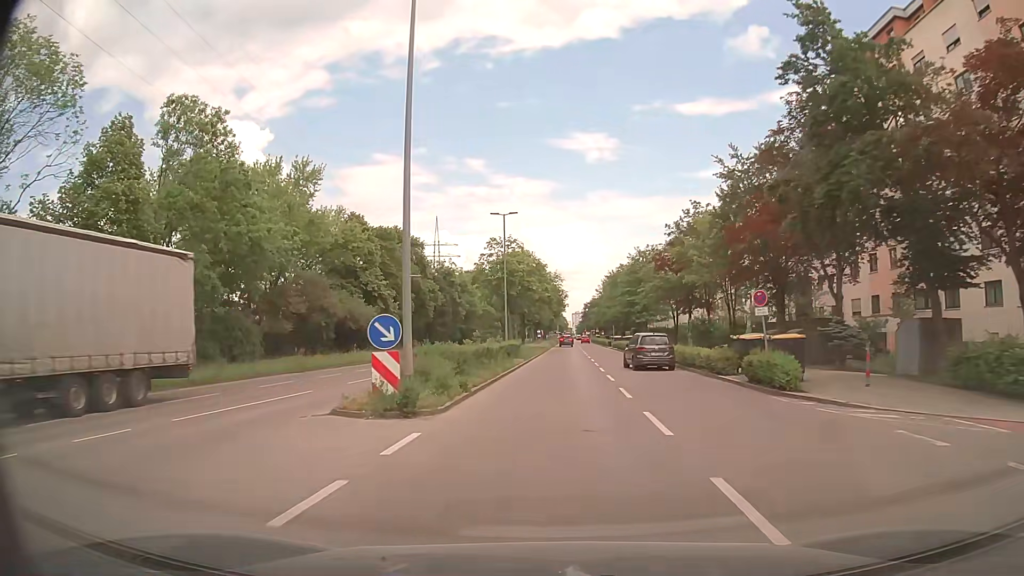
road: tertiary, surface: asphalt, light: Day
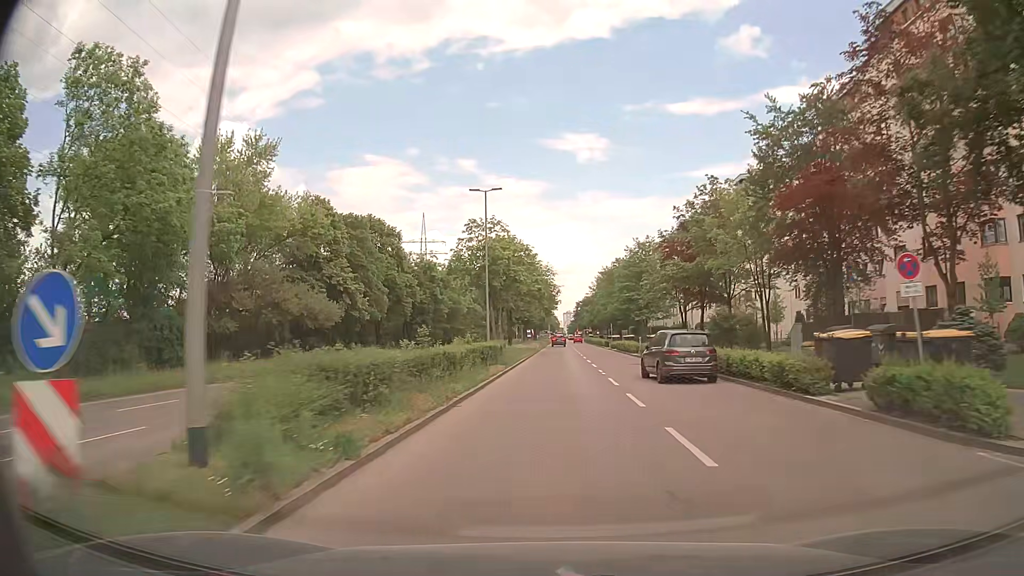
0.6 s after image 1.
(0.0, +8.5) m; +1°
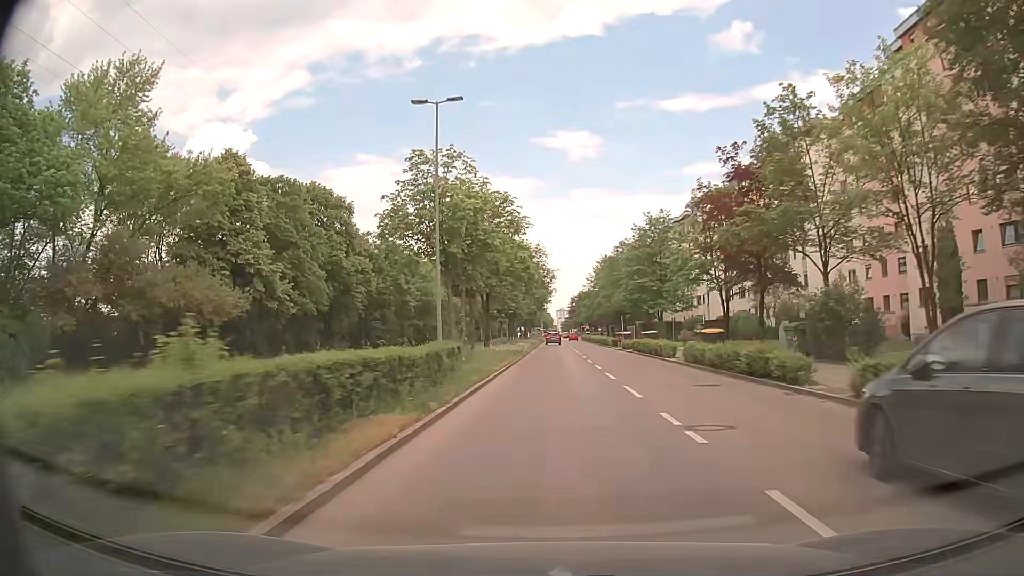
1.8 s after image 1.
(+0.1, +16.7) m; +1°
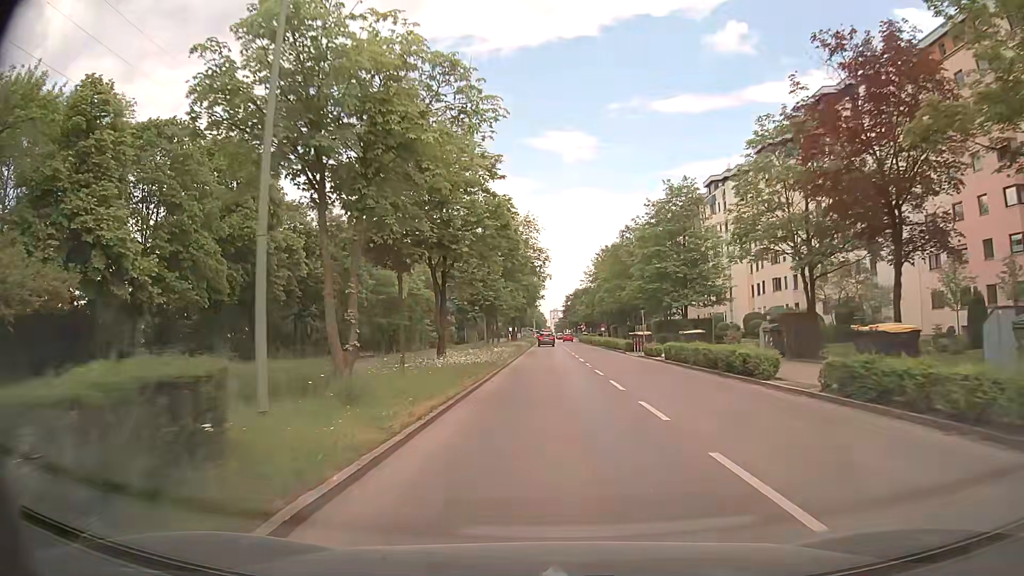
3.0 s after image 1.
(0.0, +15.8) m; 0°
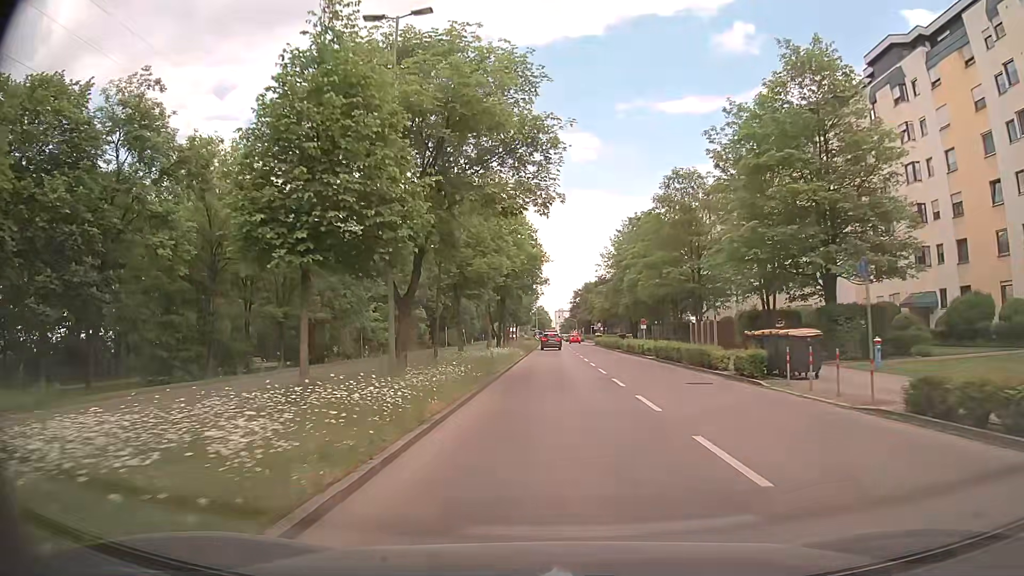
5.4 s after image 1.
(0.0, +28.8) m; 0°
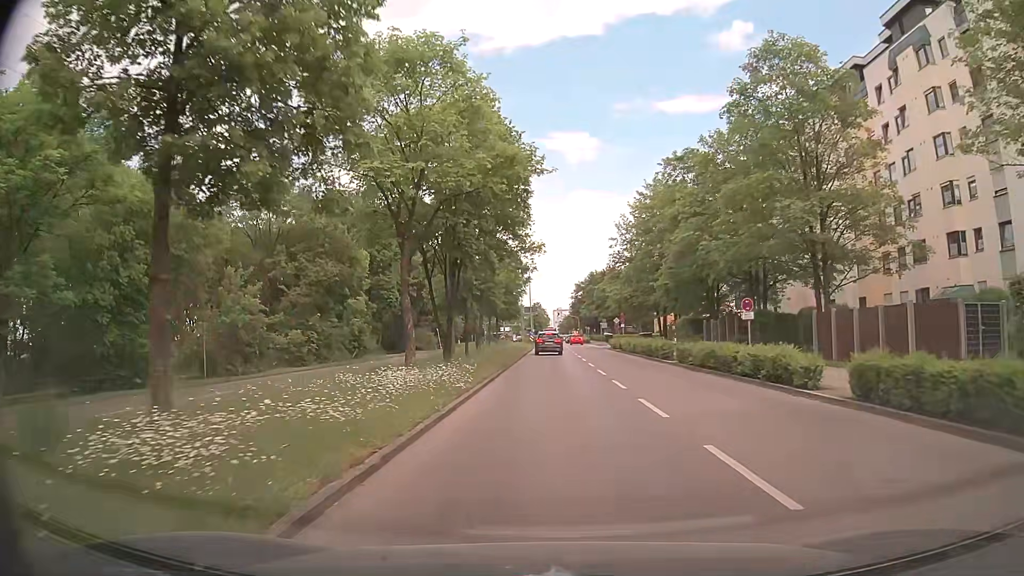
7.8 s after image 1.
(+0.2, +25.0) m; +1°
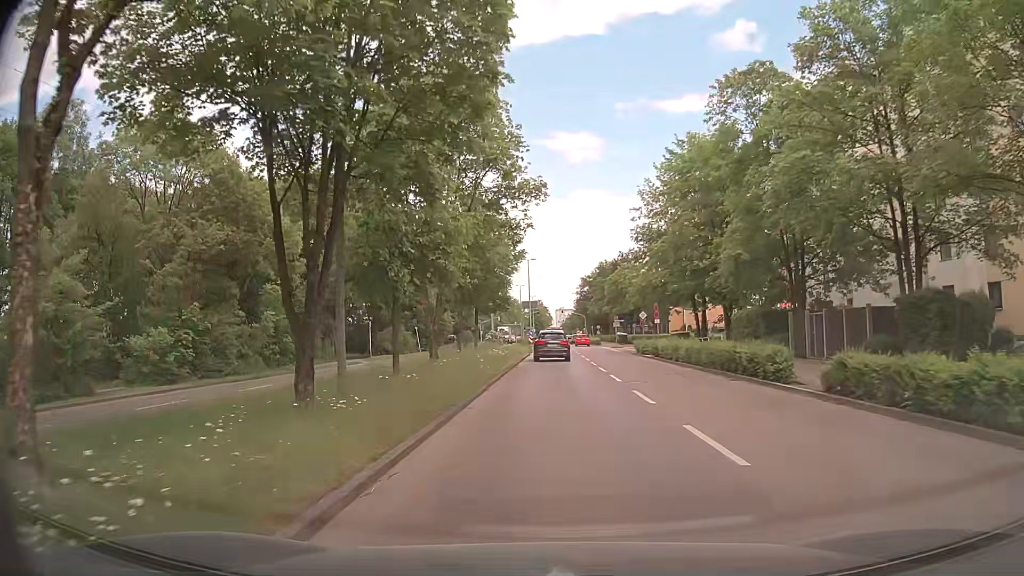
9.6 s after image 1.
(-0.2, +16.2) m; -1°
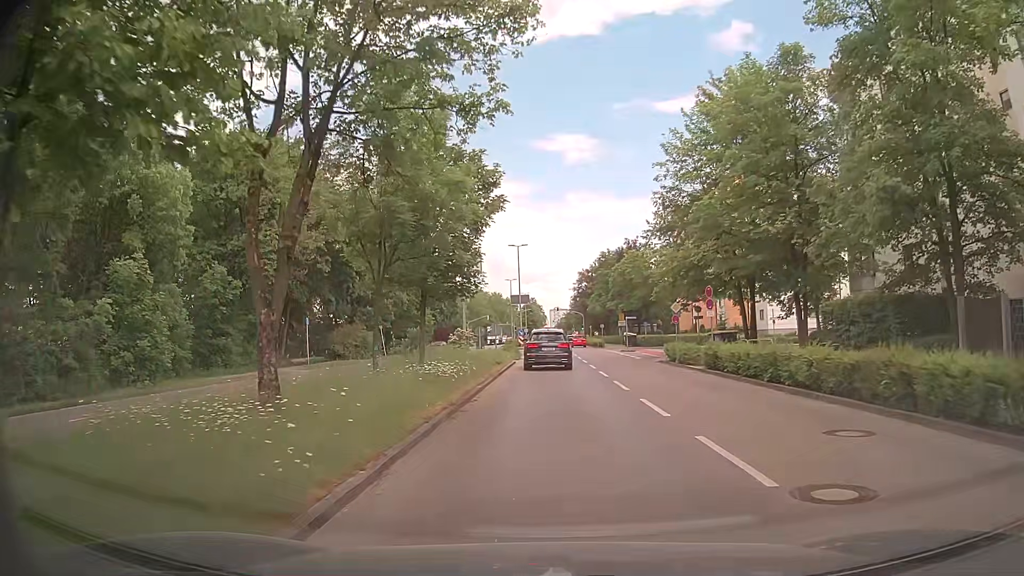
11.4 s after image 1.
(+0.2, +13.8) m; -1°
(0, +10) (+1, +20) (+1, +30) (+2, +40) (+2, +50) (+3, +60) (+3, +70) (+3, +80) (+3, +90) (+2, +100) m
